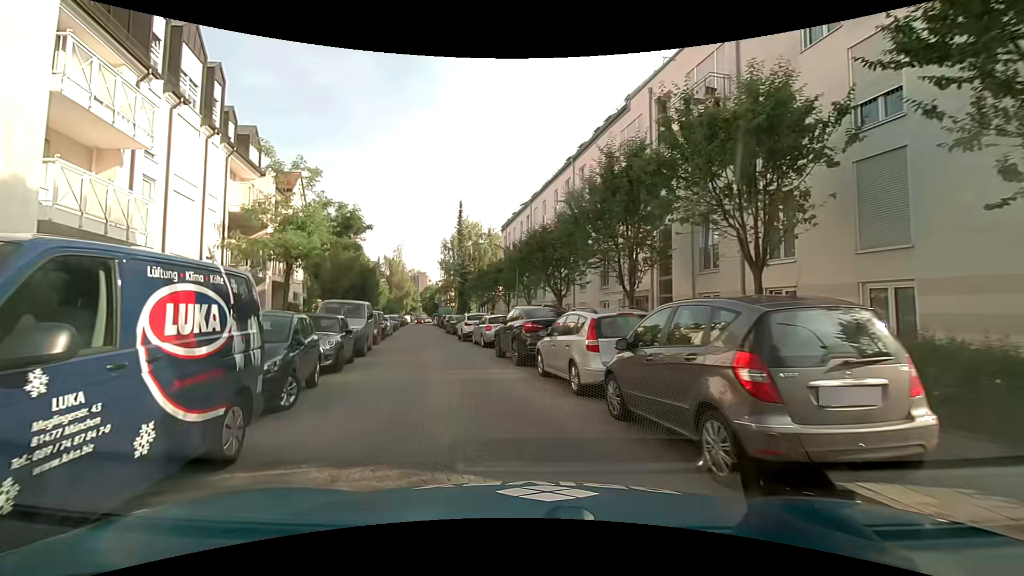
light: Day
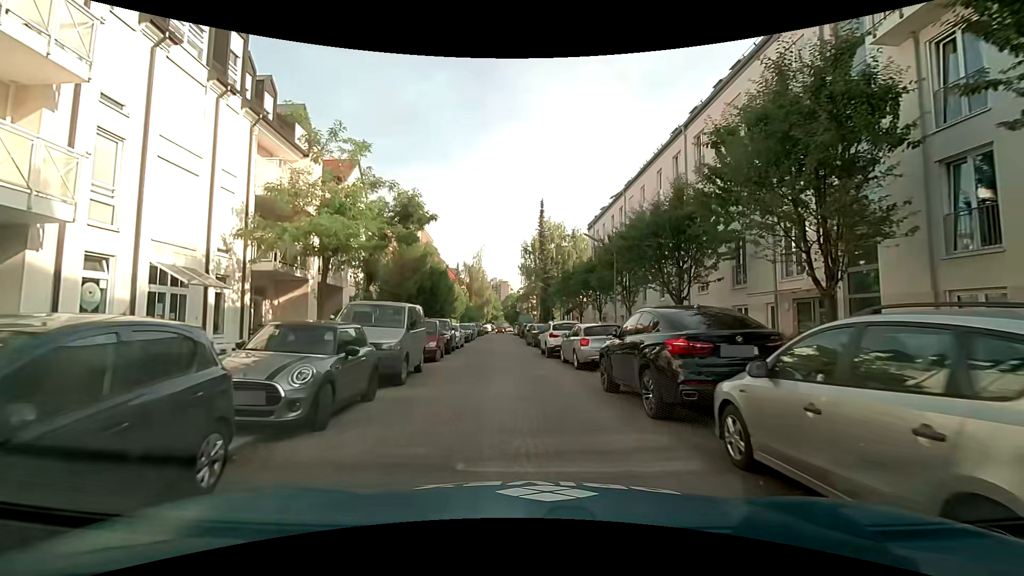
(-0.6, +6.5) m; -9°
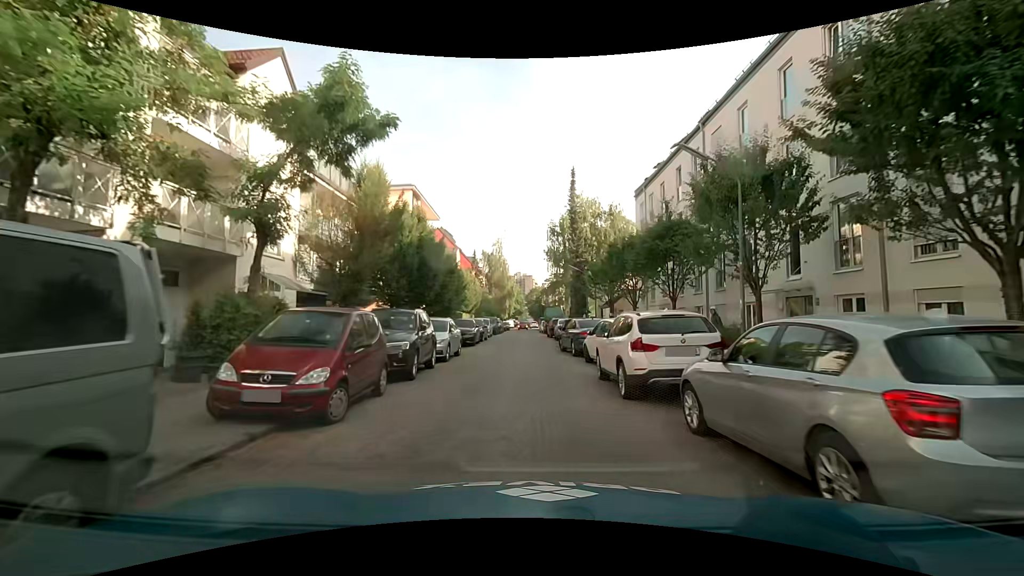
(-0.4, +12.3) m; -2°
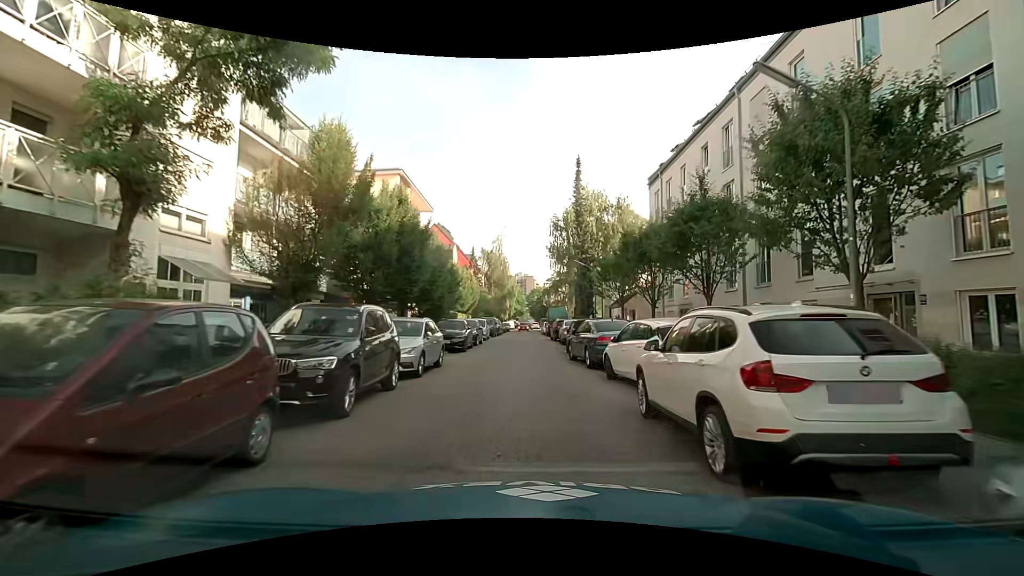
(-0.1, +4.4) m; -1°
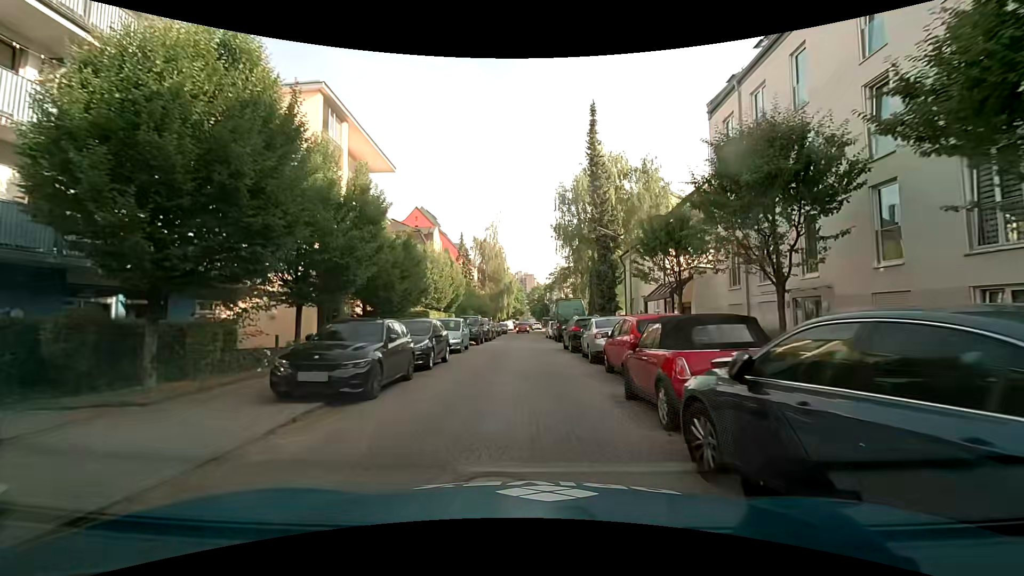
(+0.1, +13.3) m; 0°
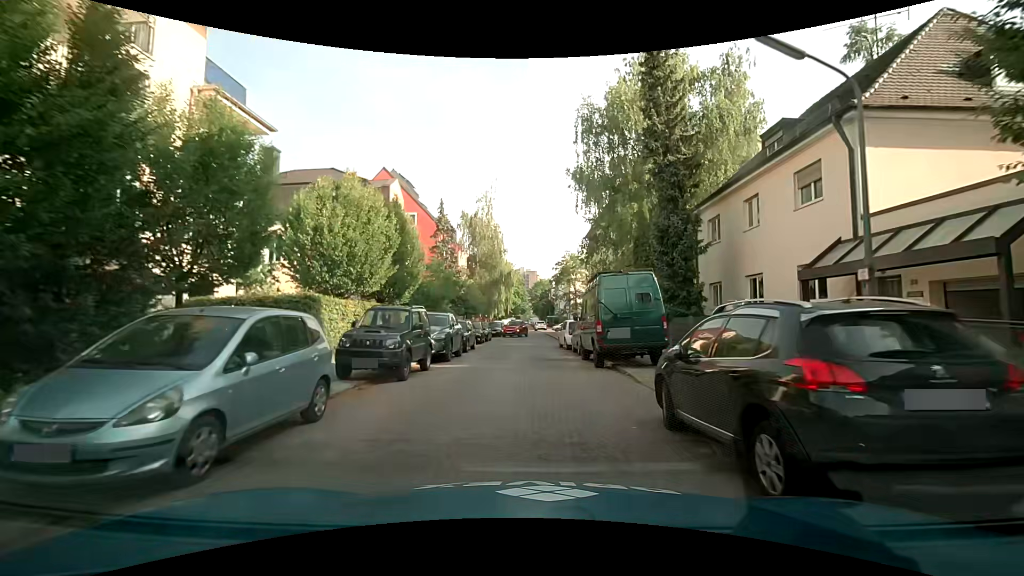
(0.0, +17.5) m; -1°
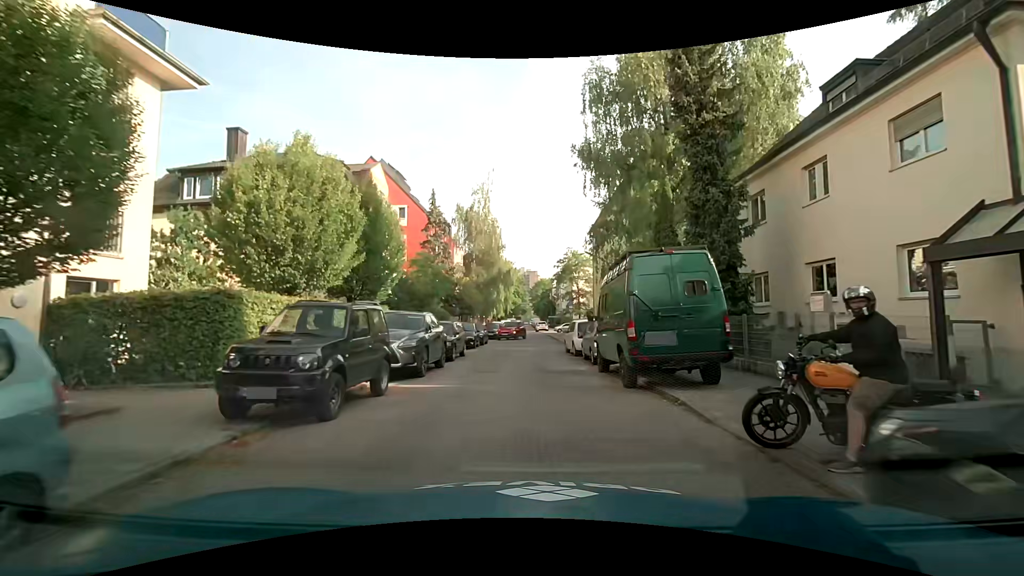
(+0.1, +4.2) m; 0°
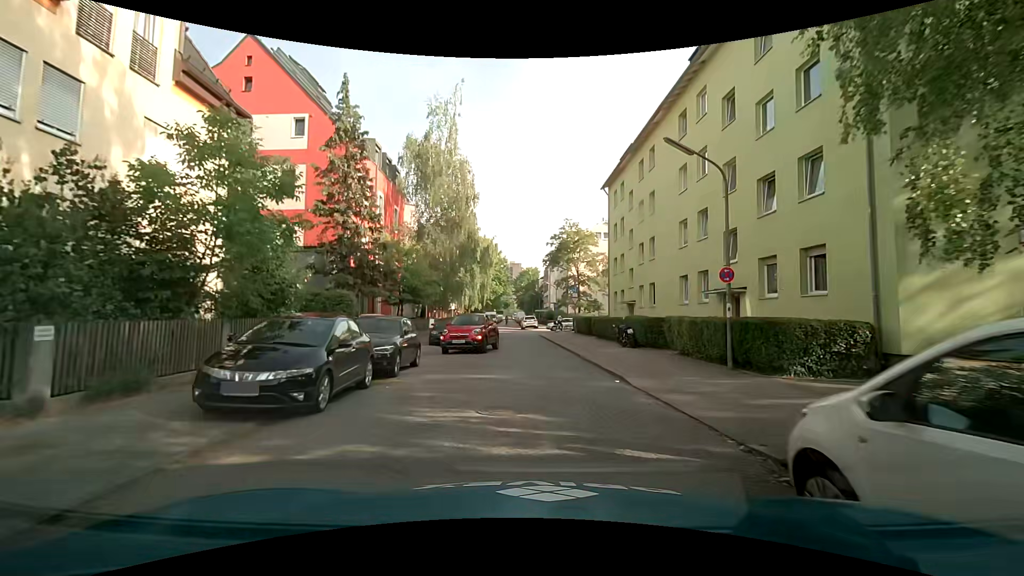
(-0.2, +20.1) m; +1°
